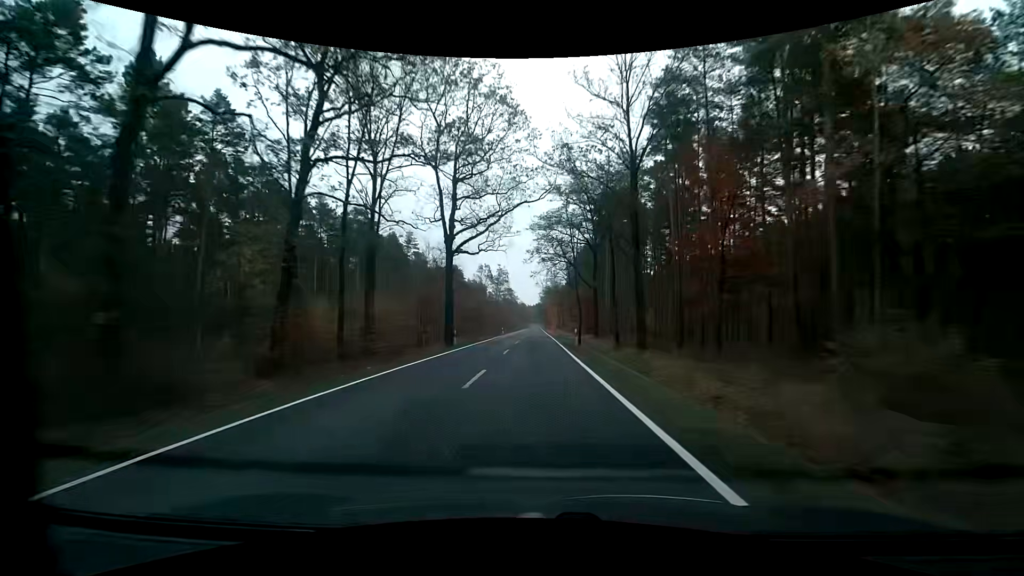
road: primary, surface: asphalt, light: Day
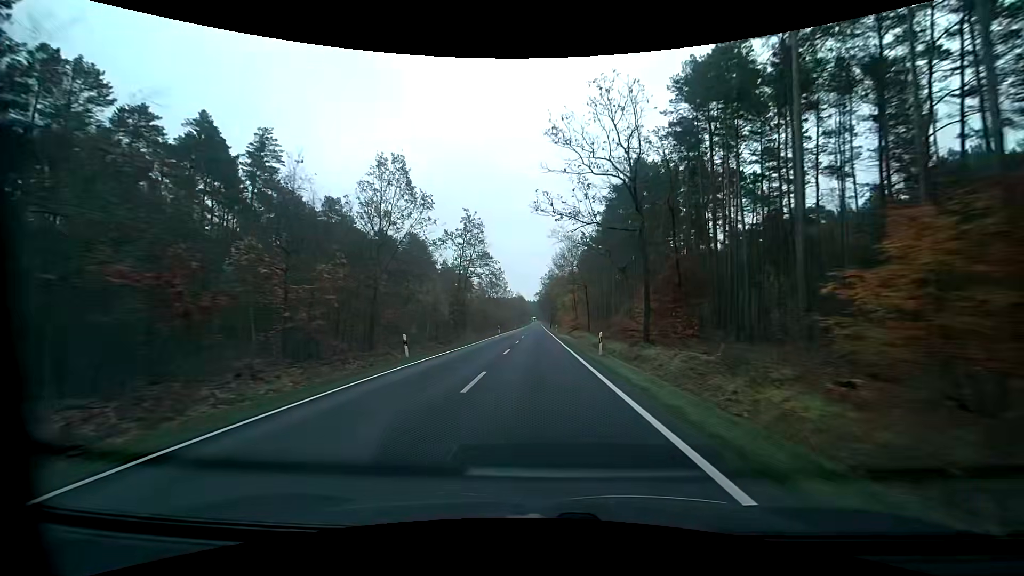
(+0.1, +61.1) m; -1°
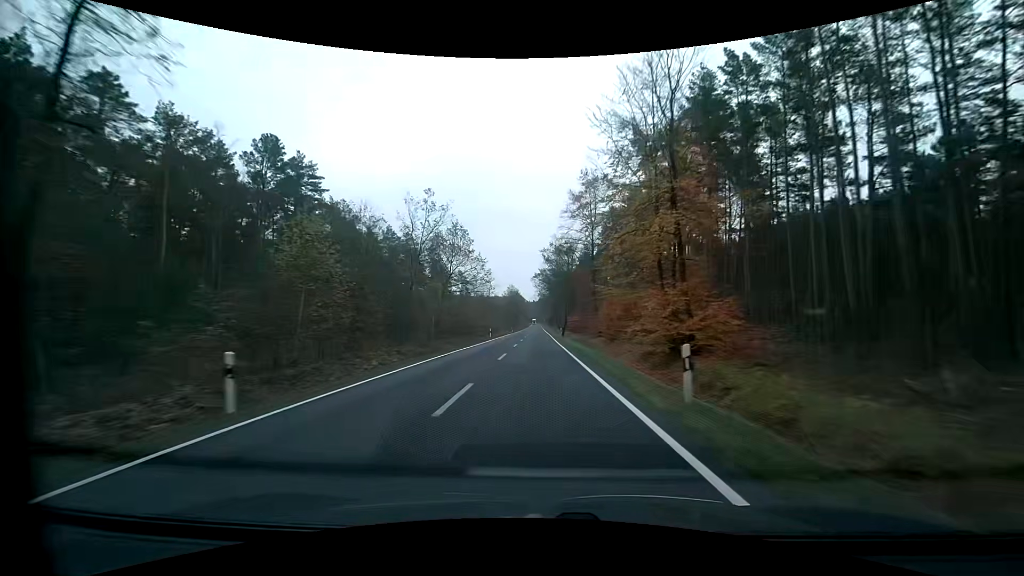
(+0.8, +62.7) m; +1°
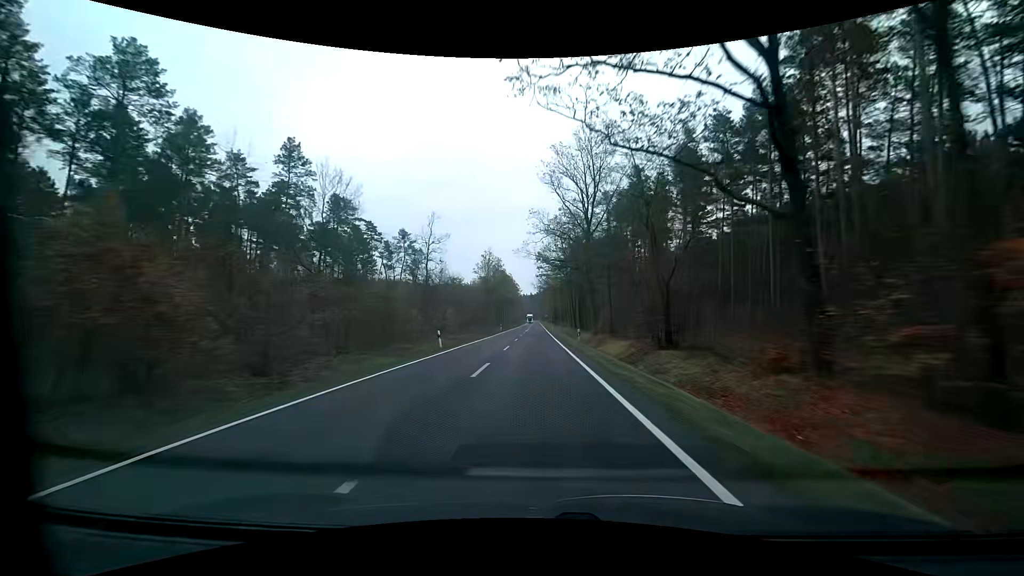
(+0.1, +79.3) m; 0°
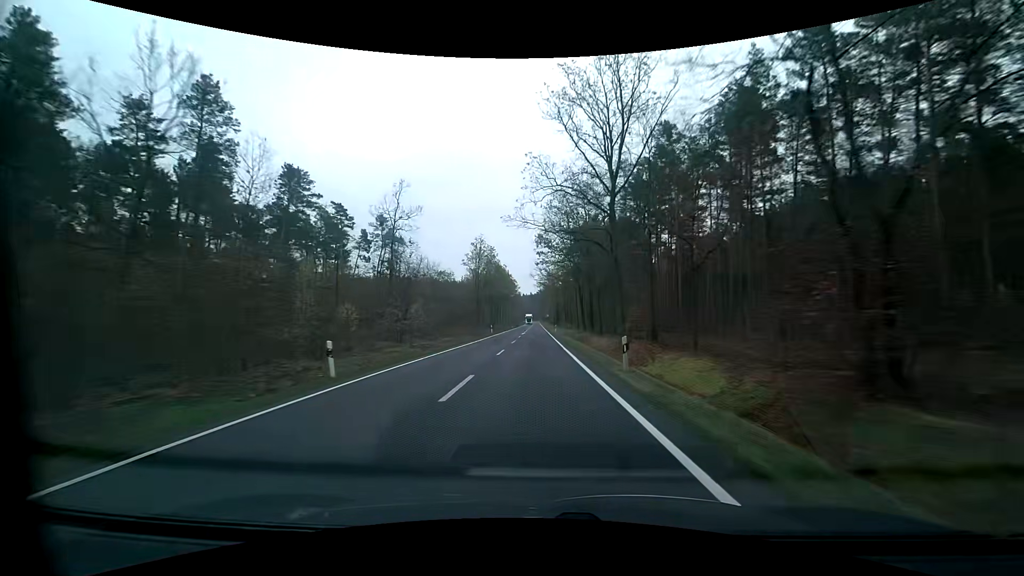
(0.0, +15.8) m; 0°
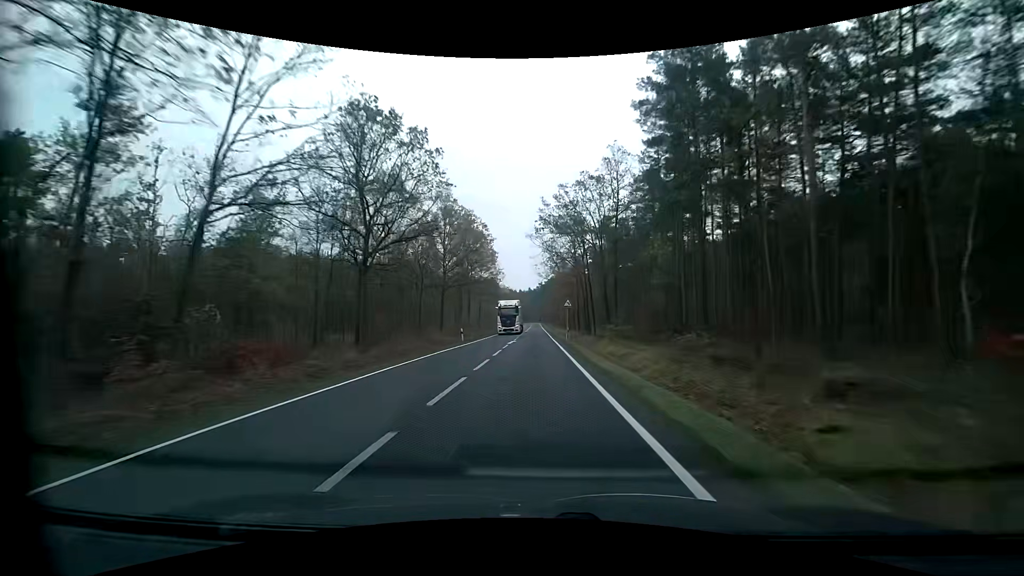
(+0.2, +78.6) m; 0°
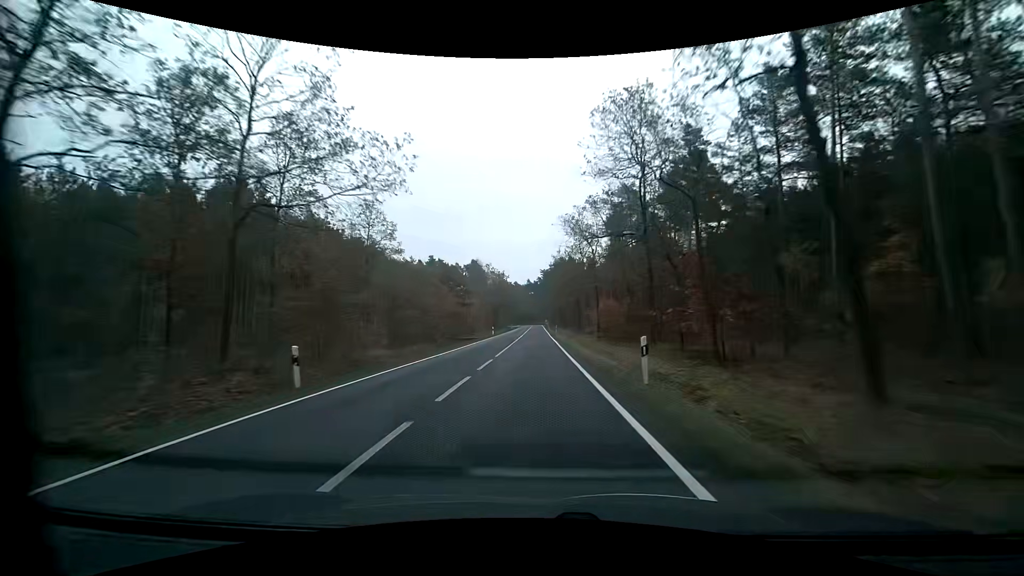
(+0.5, +77.6) m; 0°
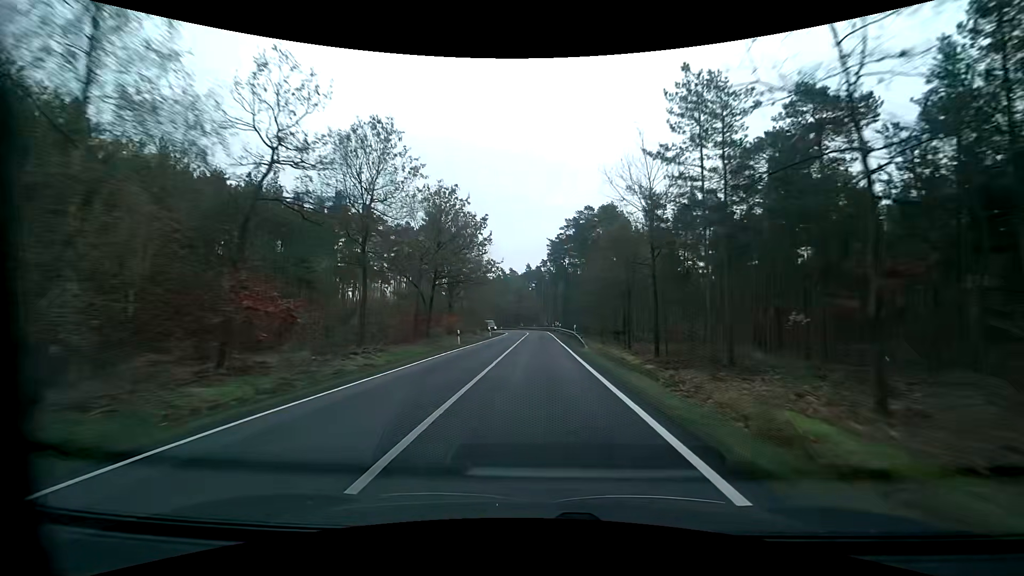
(-0.6, +77.0) m; 0°
(0, +10) (0, +20) (0, +30) (0, +40) (0, +50) (0, +60) (0, +70) (0, +80) (-1, +90) (-2, +100) m
